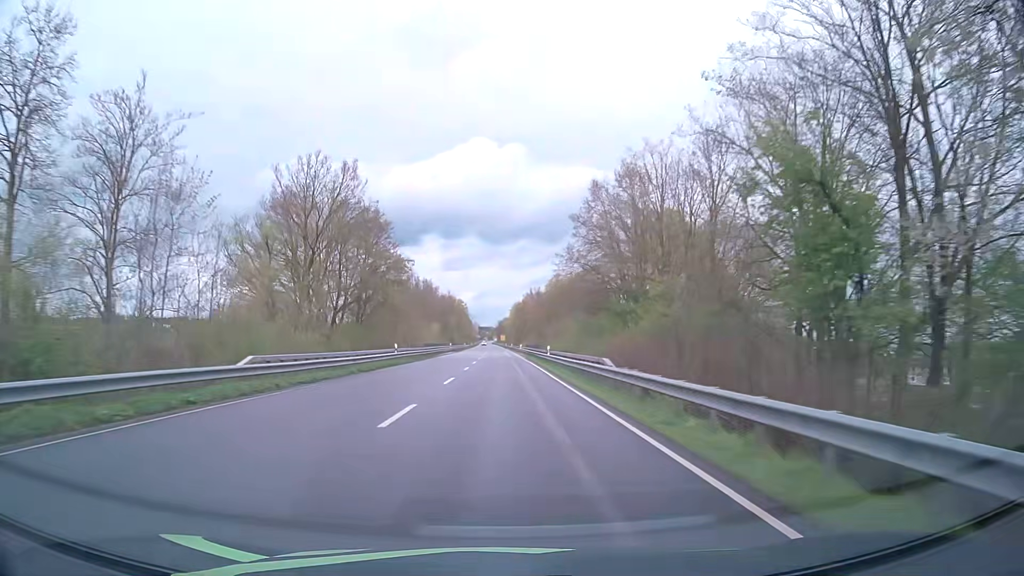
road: primary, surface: asphalt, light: Day
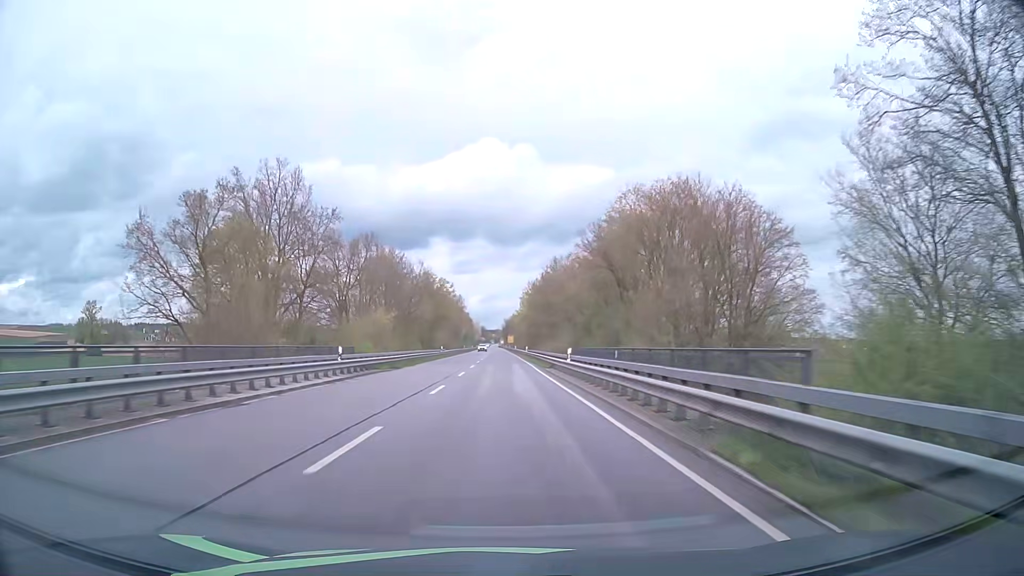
(-0.1, +63.2) m; -1°
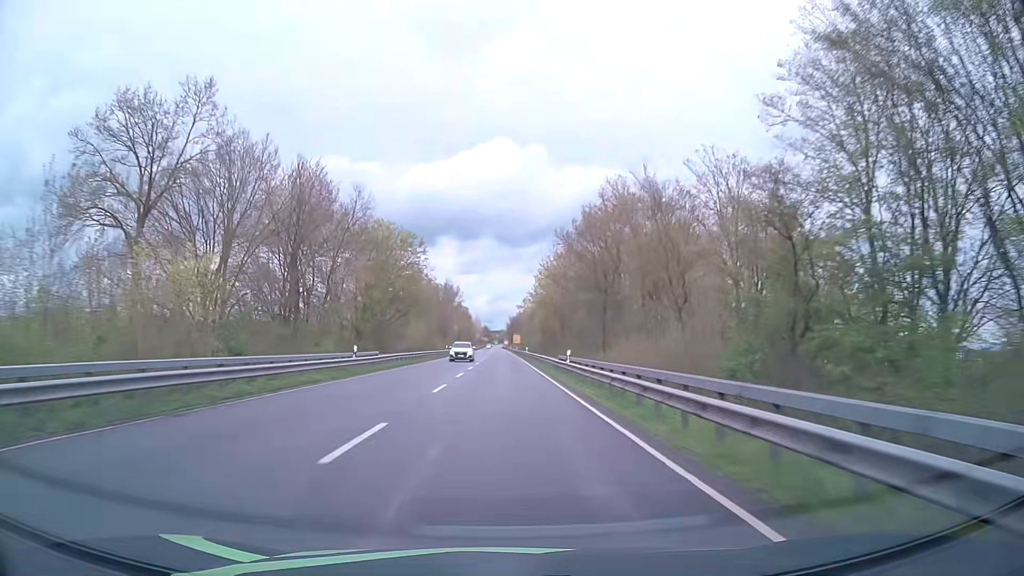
(-0.2, +47.3) m; 0°
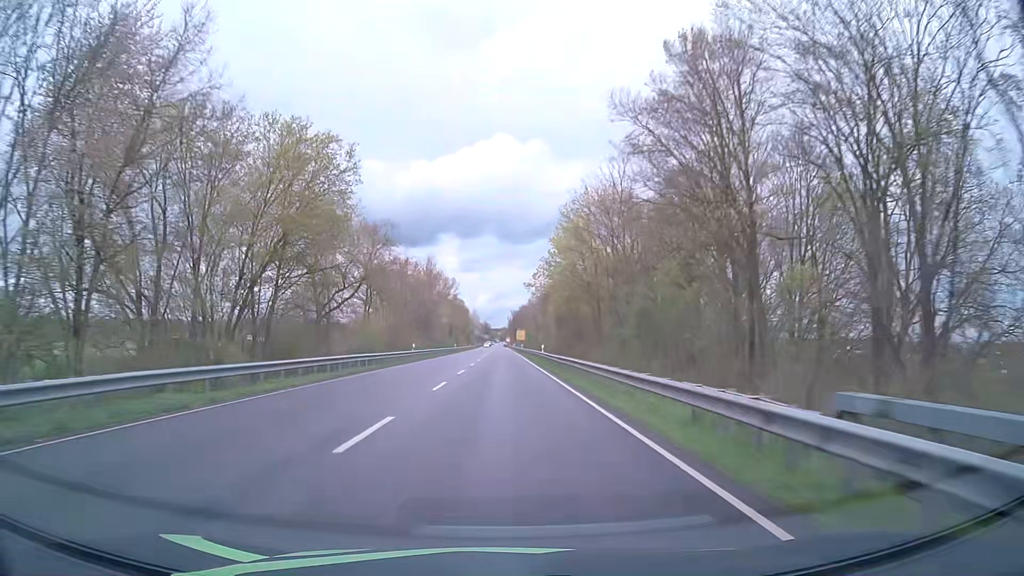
(0.0, +31.6) m; 0°
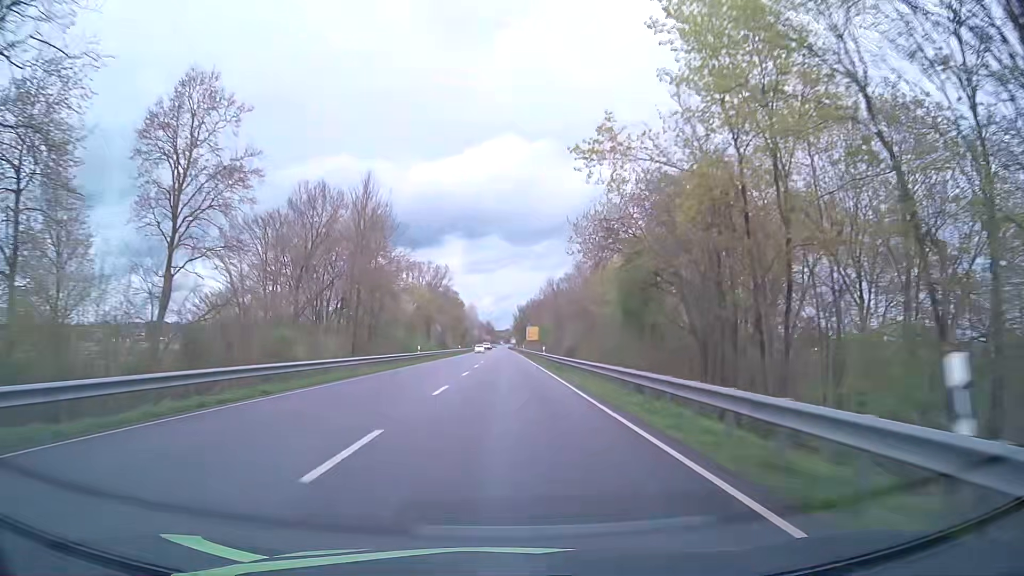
(-0.2, +47.4) m; 0°
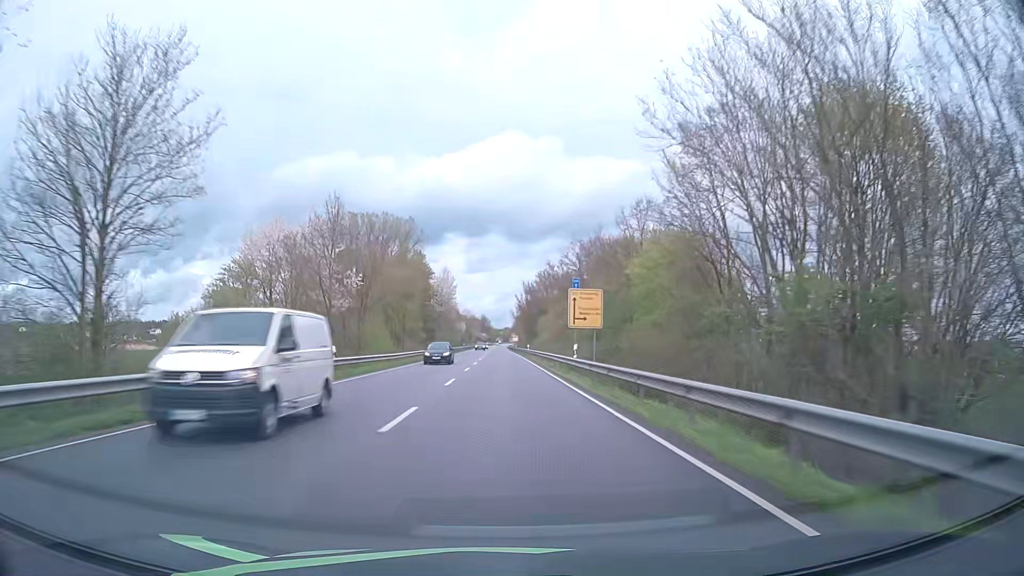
(0.0, +78.9) m; 0°
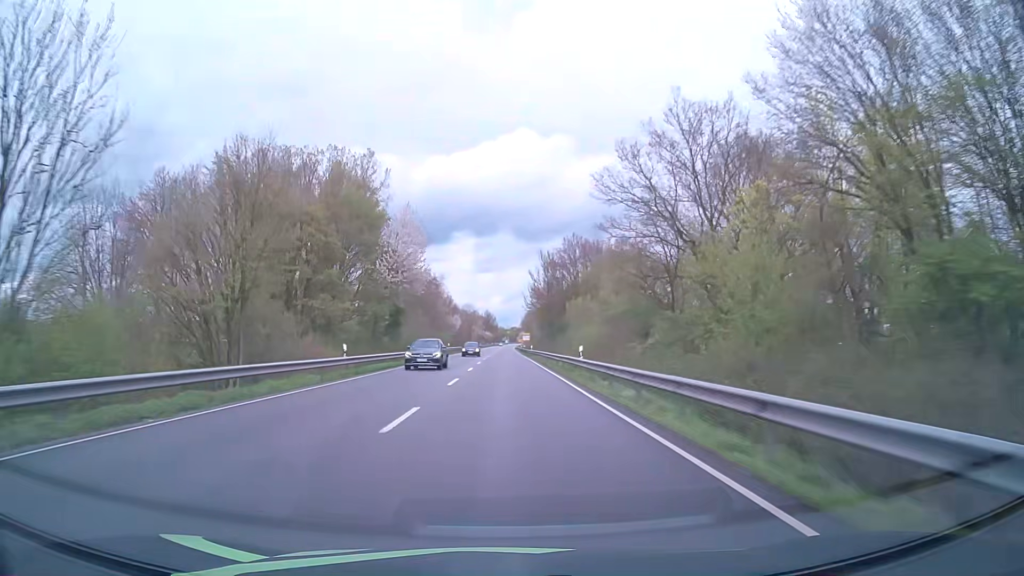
(-0.2, +47.4) m; -1°
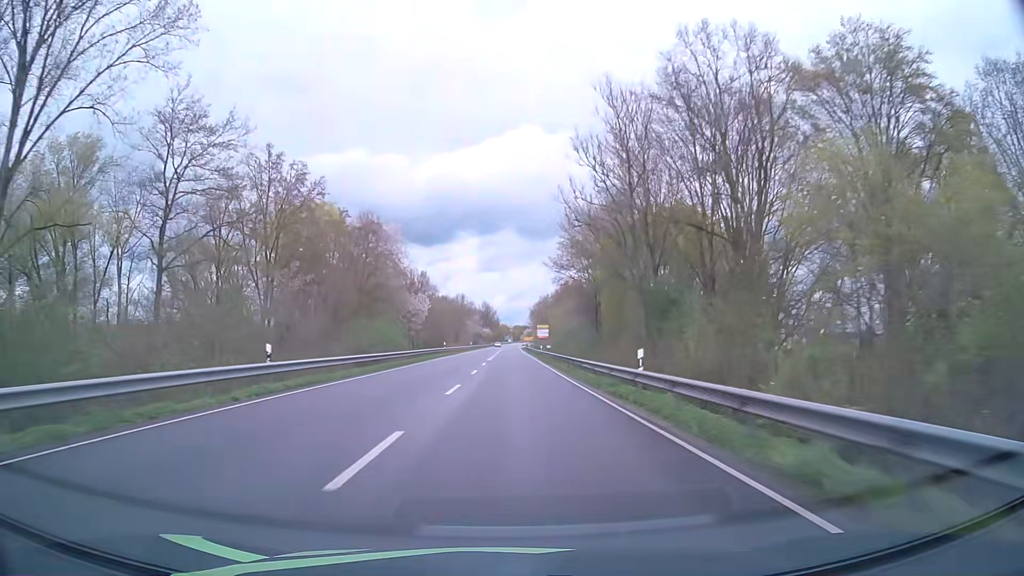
(-0.2, +63.1) m; 0°
(0, +10) (0, +20) (0, +30) (0, +40) (0, +50) (0, +60) (0, +70) (+1, +80) (+1, +90) (+1, +100) m
